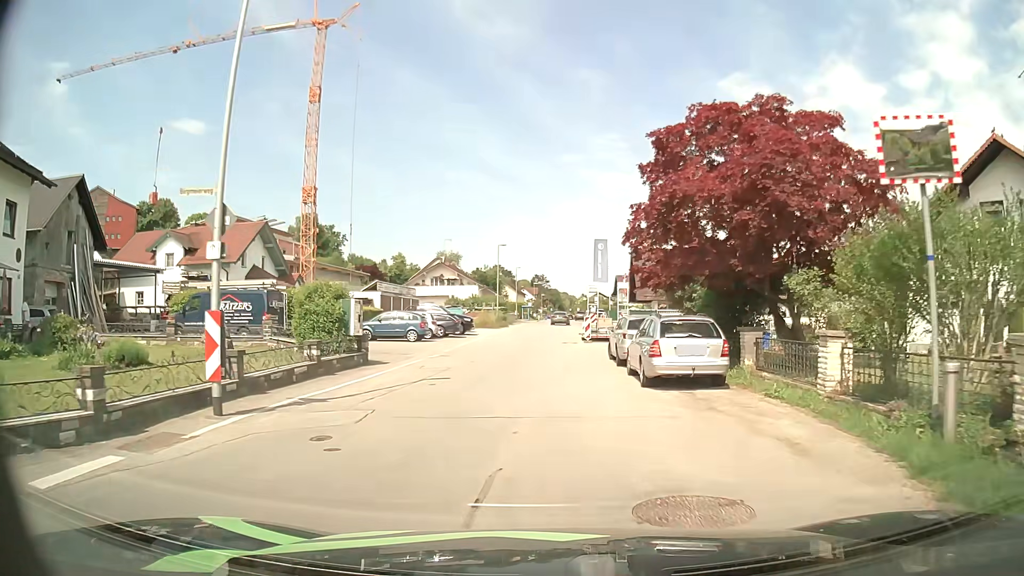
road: unclassified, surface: asphalt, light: Day
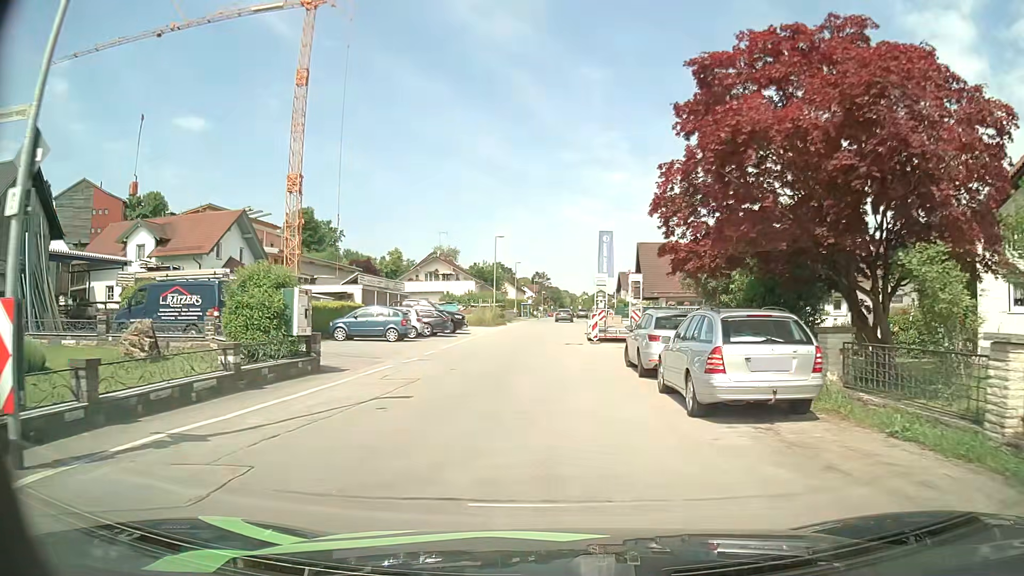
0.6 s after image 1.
(0.0, +4.5) m; 0°
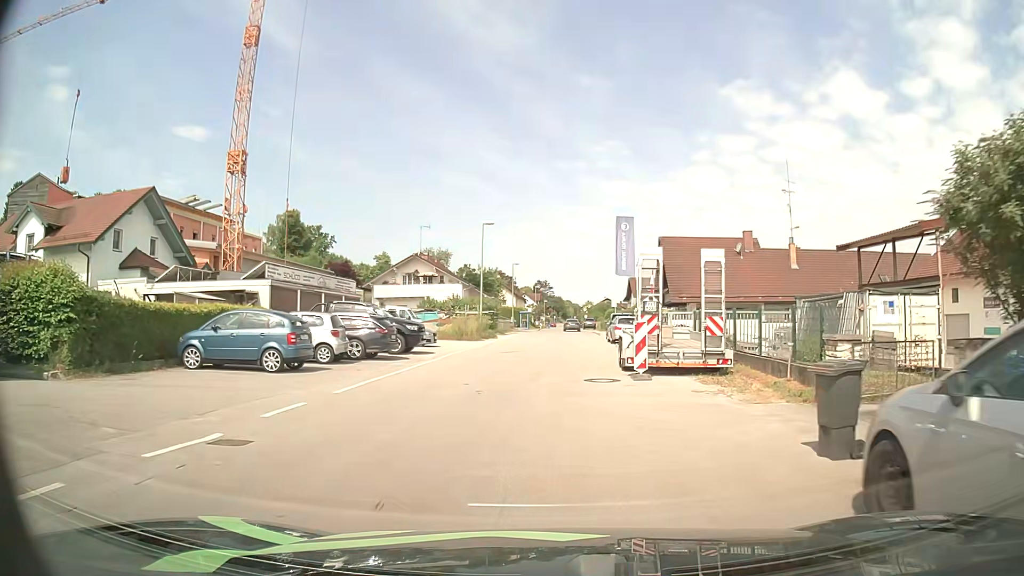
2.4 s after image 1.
(0.0, +13.5) m; +1°
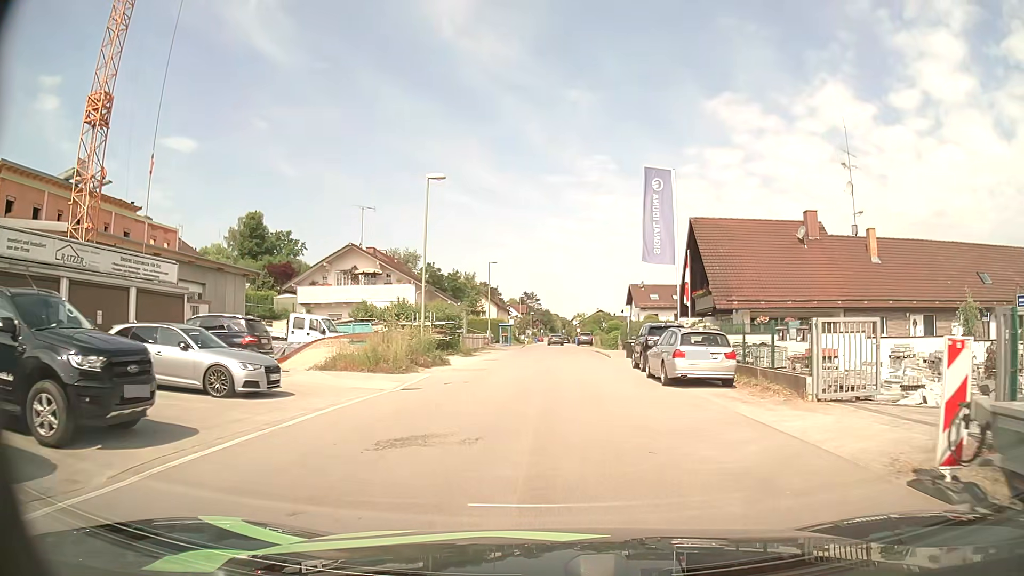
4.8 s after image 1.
(-0.2, +17.9) m; +1°
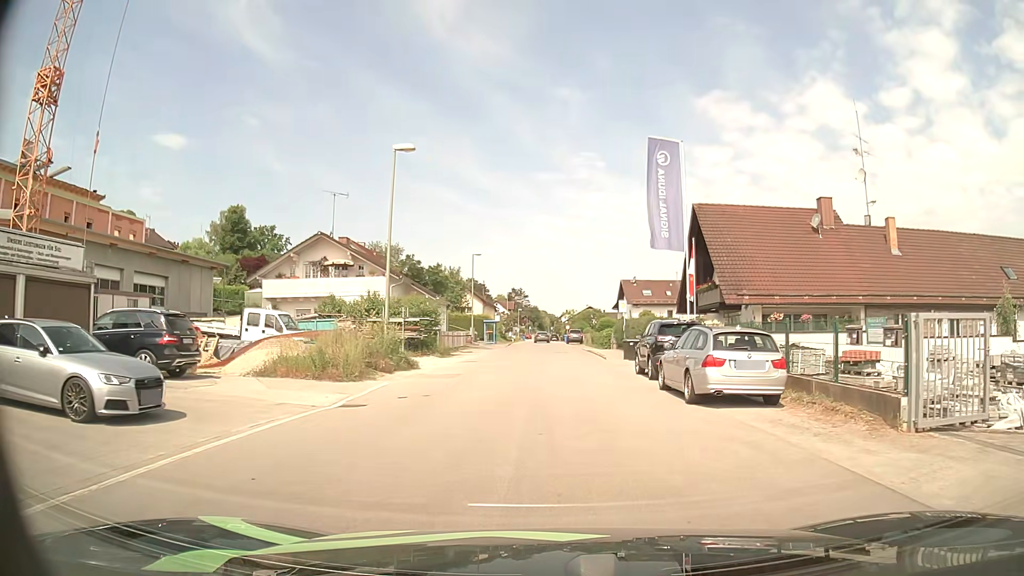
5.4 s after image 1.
(0.0, +4.2) m; 0°
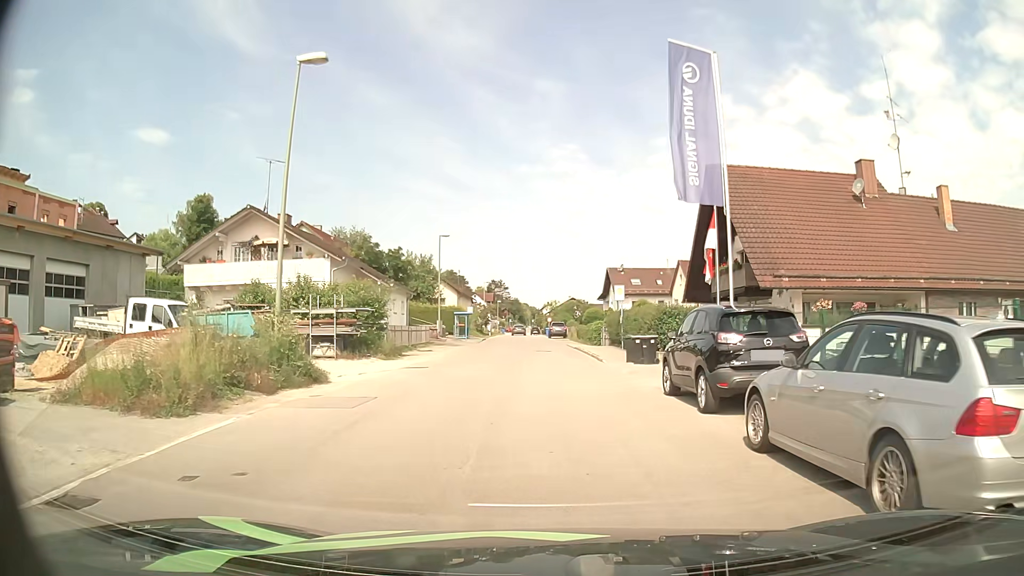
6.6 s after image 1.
(+0.1, +8.1) m; +2°
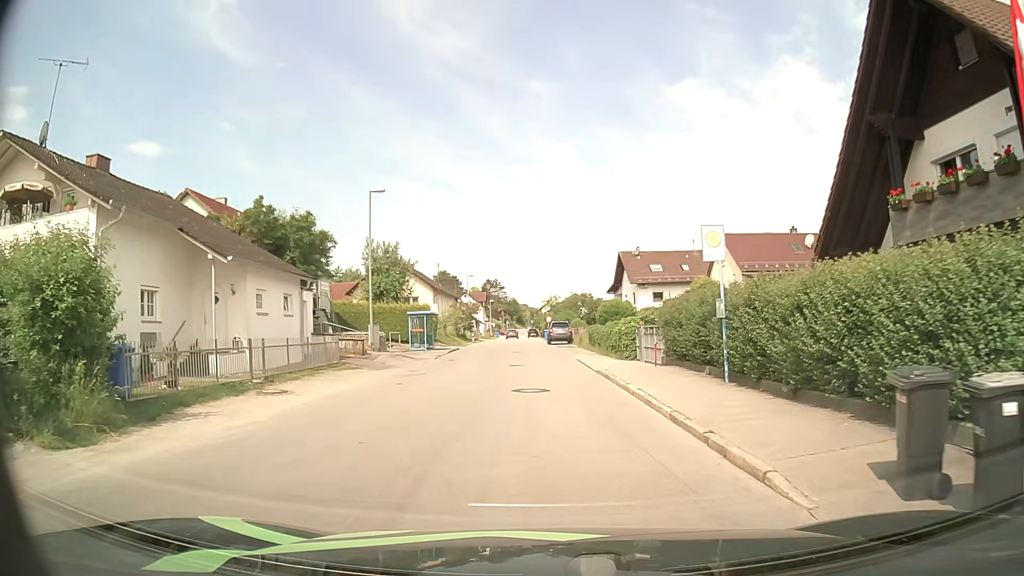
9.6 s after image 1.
(+0.1, +19.1) m; 0°
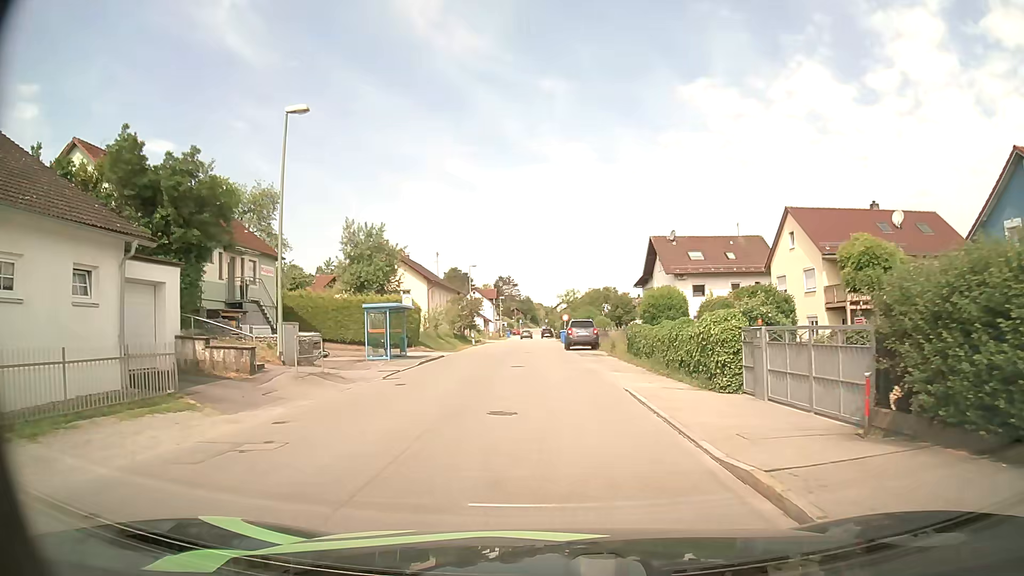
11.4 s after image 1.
(-0.2, +12.8) m; -2°
